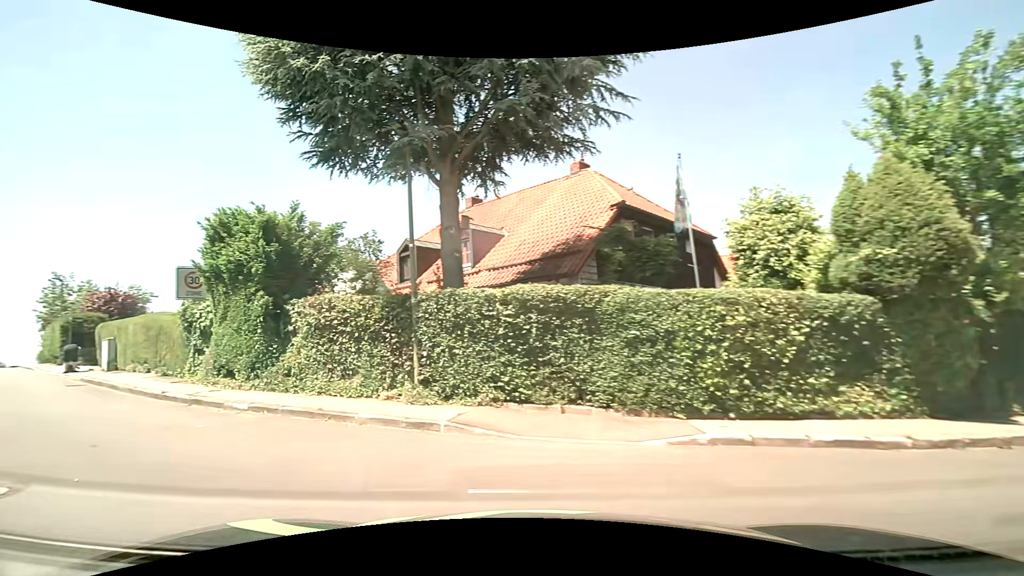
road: residential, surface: asphalt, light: Day
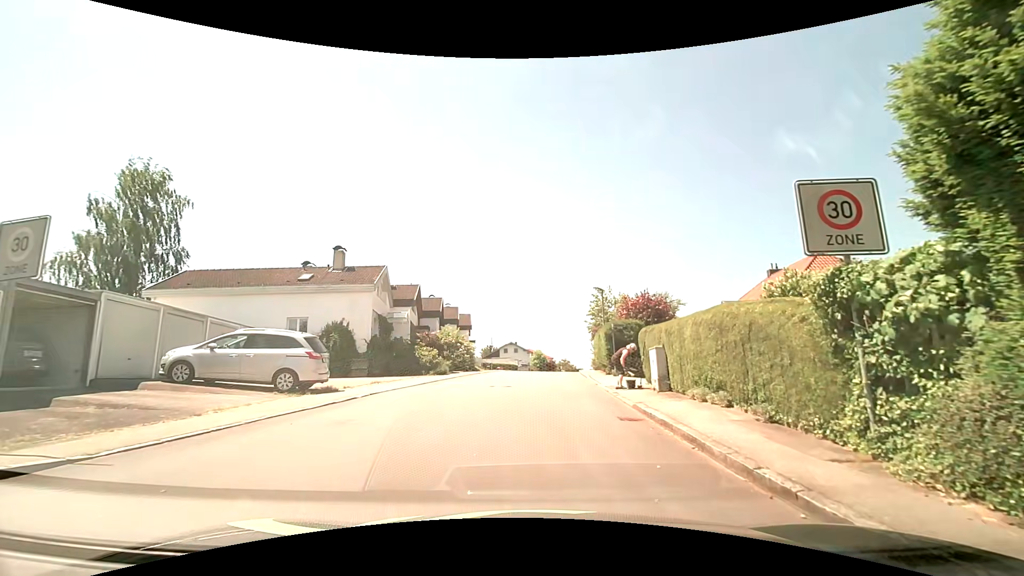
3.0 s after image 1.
(-5.1, +8.1) m; -52°
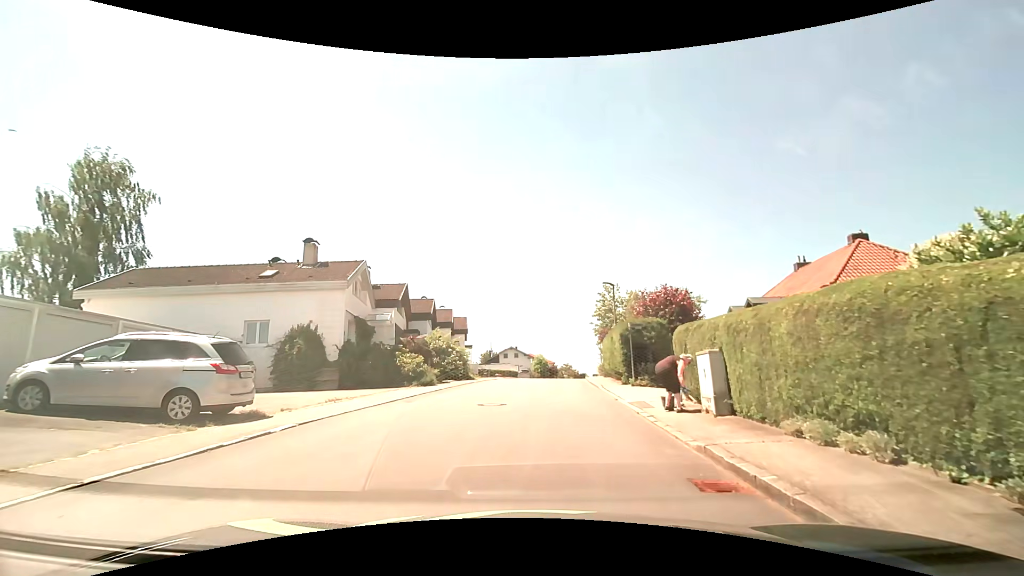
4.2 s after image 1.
(-0.1, +4.2) m; 0°
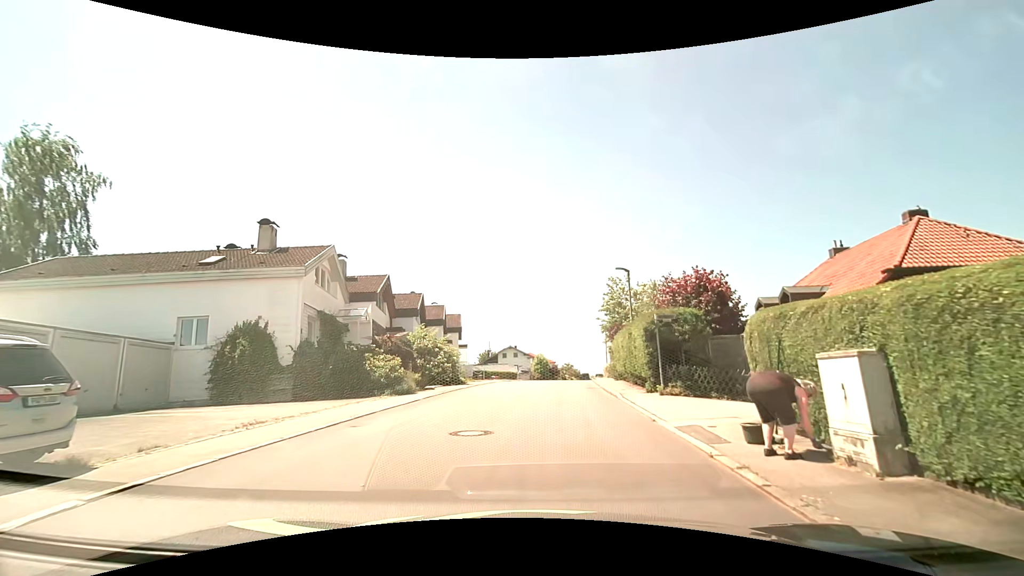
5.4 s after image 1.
(-0.1, +4.5) m; +1°
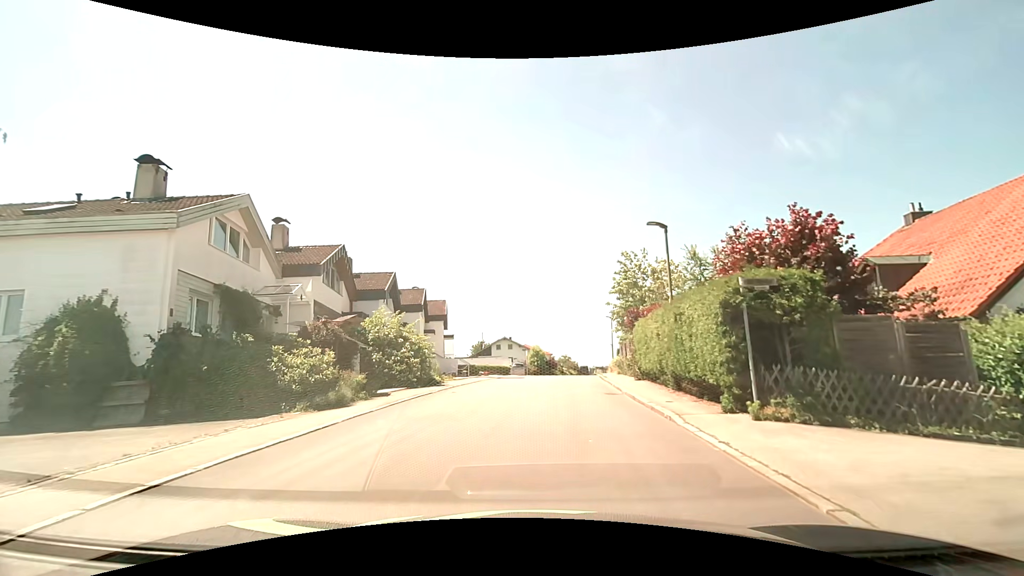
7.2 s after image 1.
(-0.2, +6.9) m; -2°
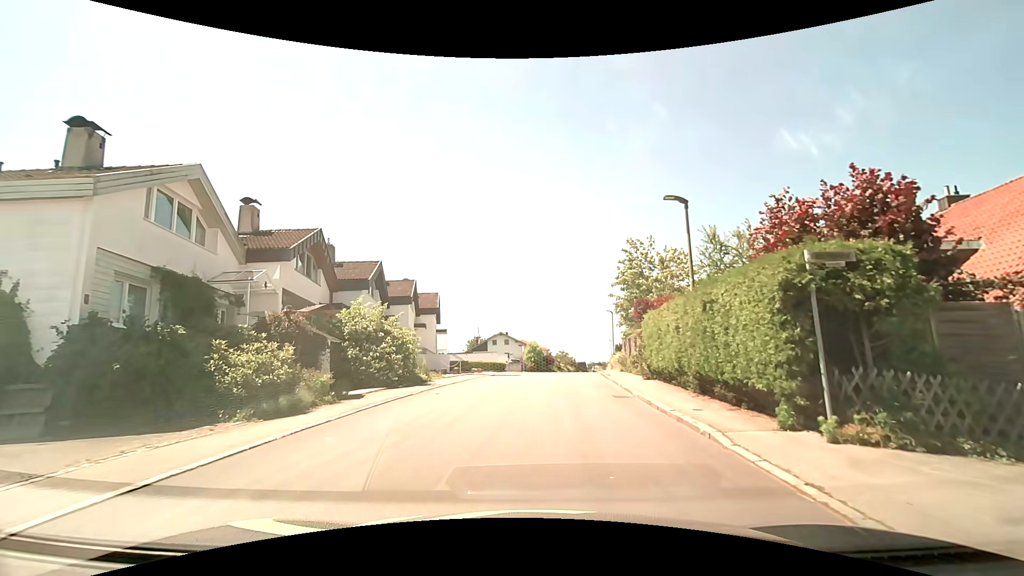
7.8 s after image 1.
(0.0, +2.3) m; +1°
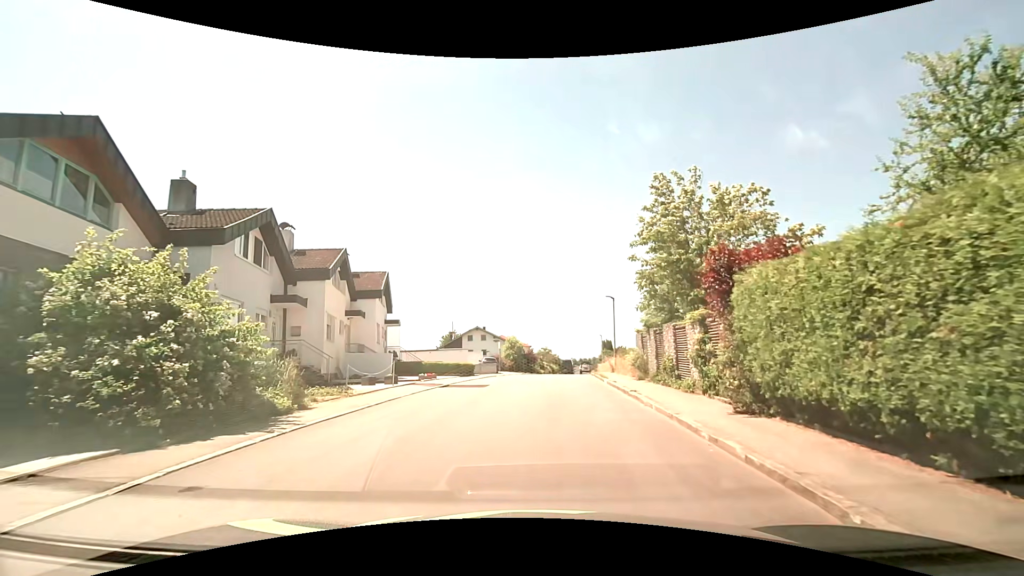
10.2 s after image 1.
(+0.2, +10.6) m; +2°
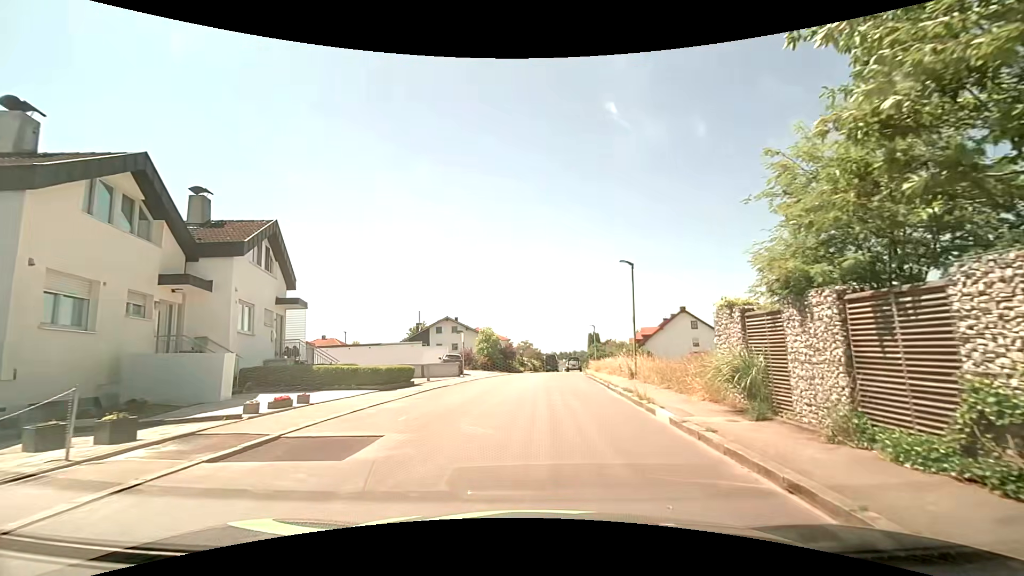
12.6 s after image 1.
(+0.3, +12.6) m; +2°
(0, +10) (0, +20) (+1, +30) (+1, +40) (+2, +50) (+2, +60) (+2, +70) (+5, +79) (+7, +89) (+8, +99) m
